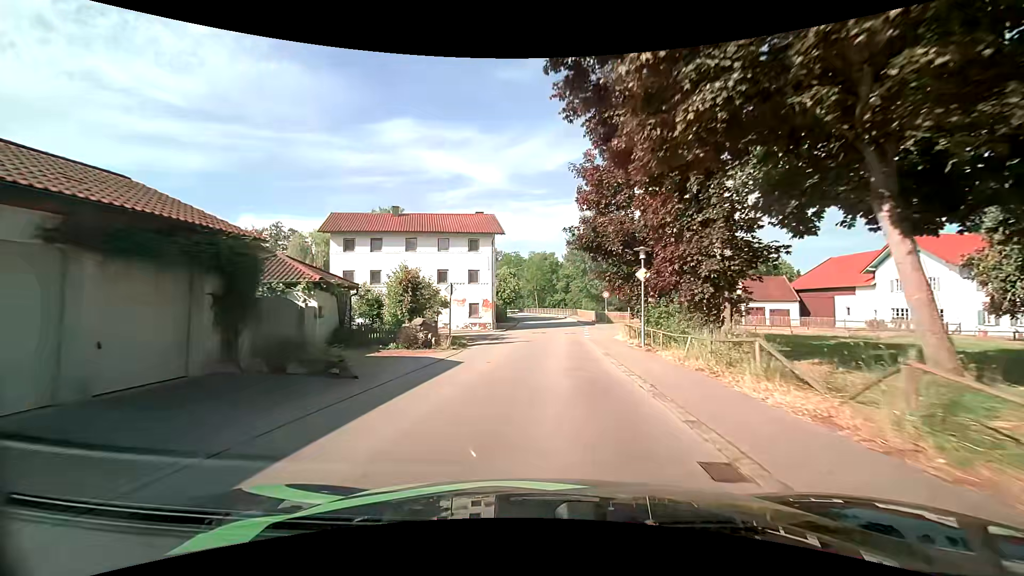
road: tertiary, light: Day
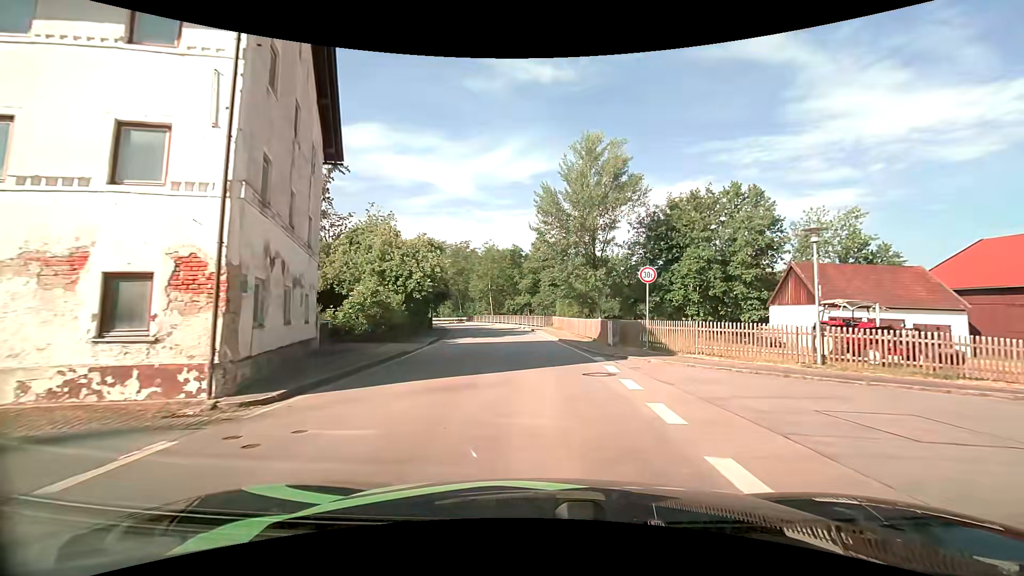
(+1.4, +31.2) m; +4°
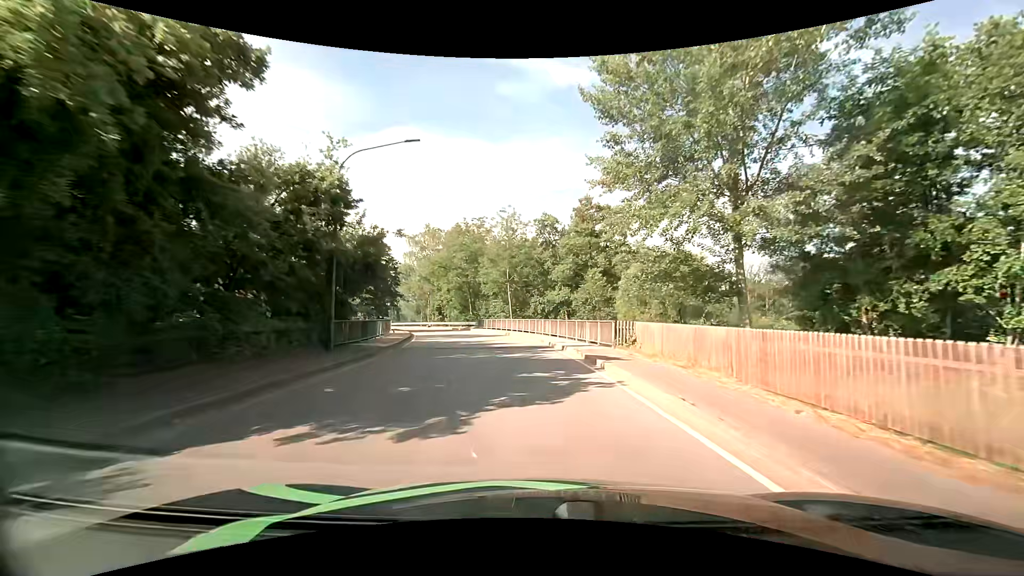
(-0.8, +27.0) m; -3°
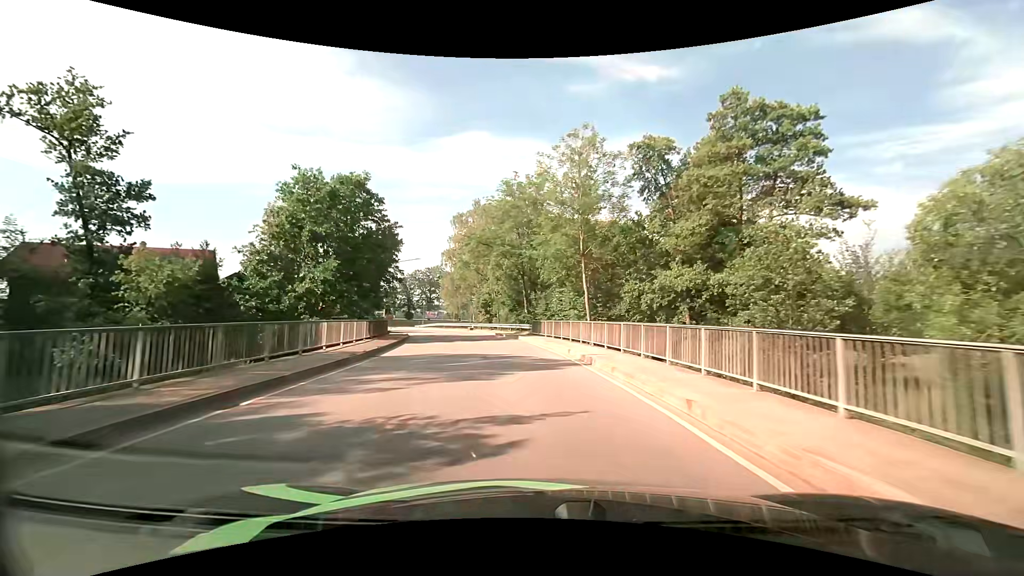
(-1.5, +22.2) m; -8°
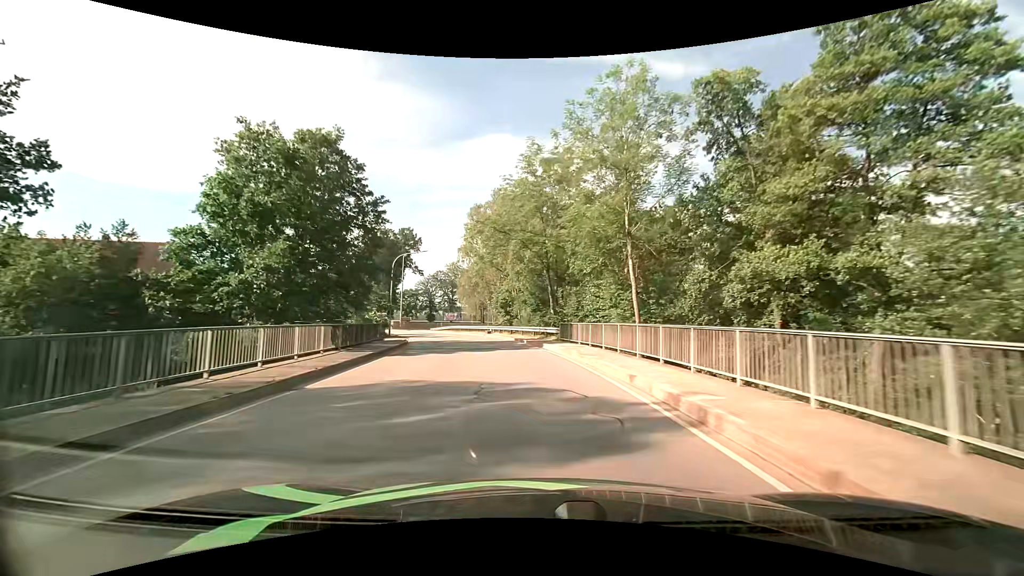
(-0.2, +7.7) m; -3°
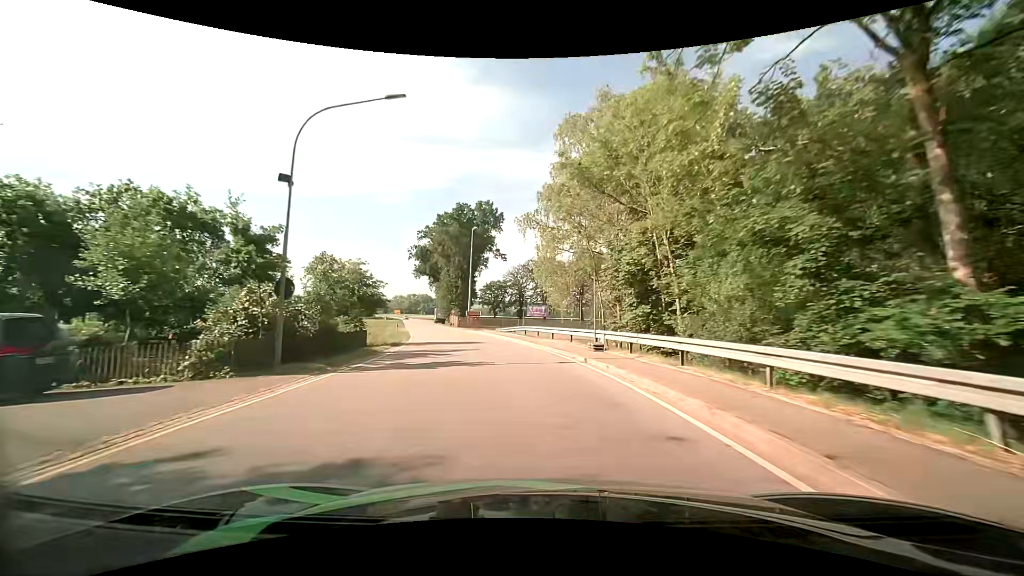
(-3.1, +30.9) m; -11°
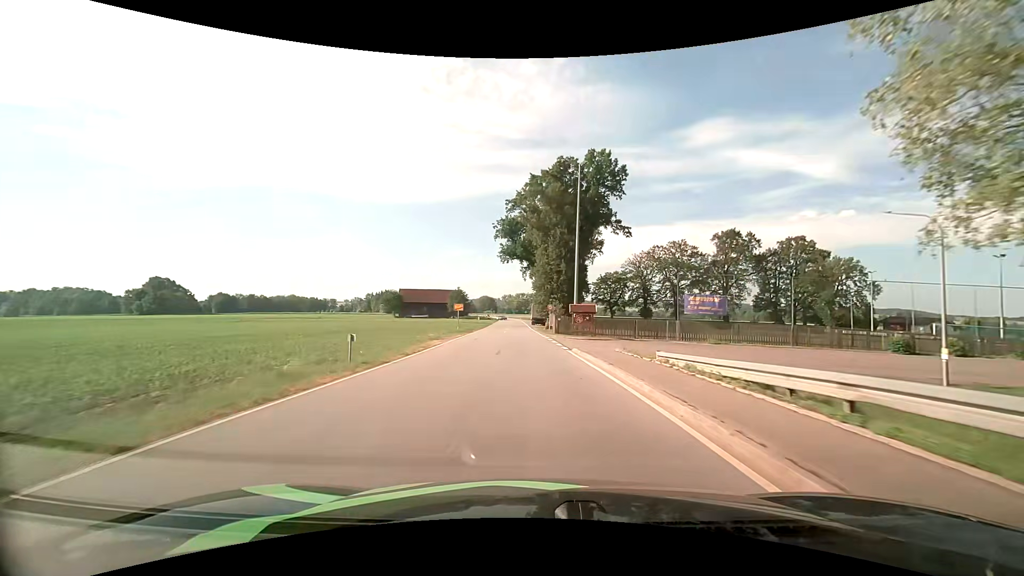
(-4.1, +33.7) m; -13°
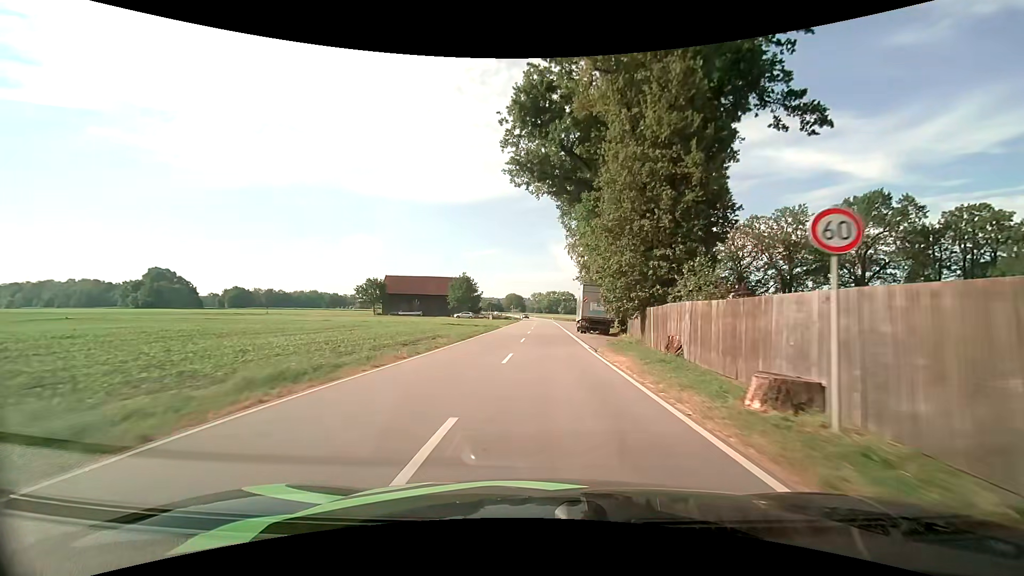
(-1.9, +47.5) m; -3°
(0, +10) (0, +20) (0, +30) (0, +40) (+1, +50) (+1, +60) (+1, +70) (+1, +80) (+1, +90) (+2, +100) m
